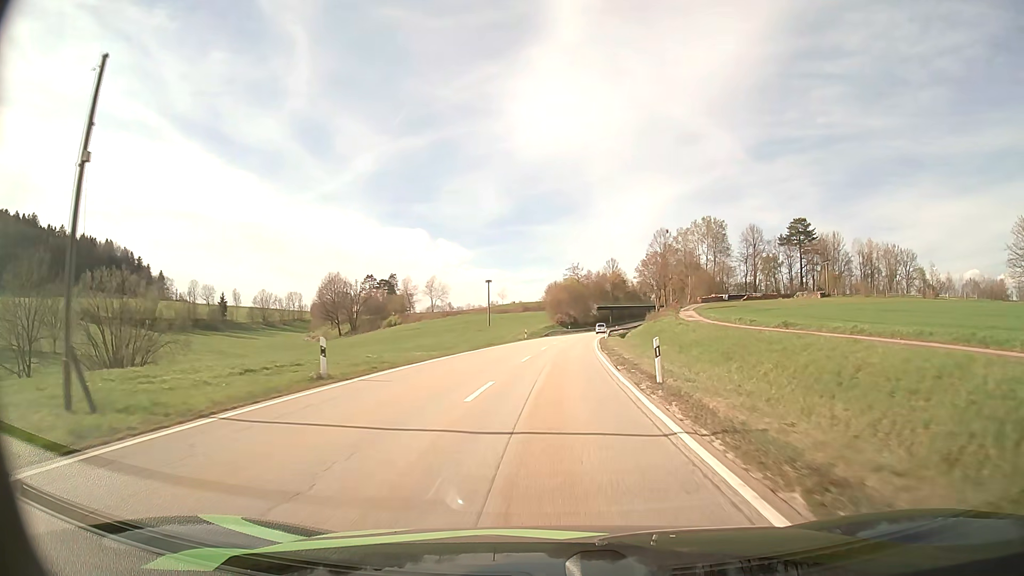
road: secondary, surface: asphalt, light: Day
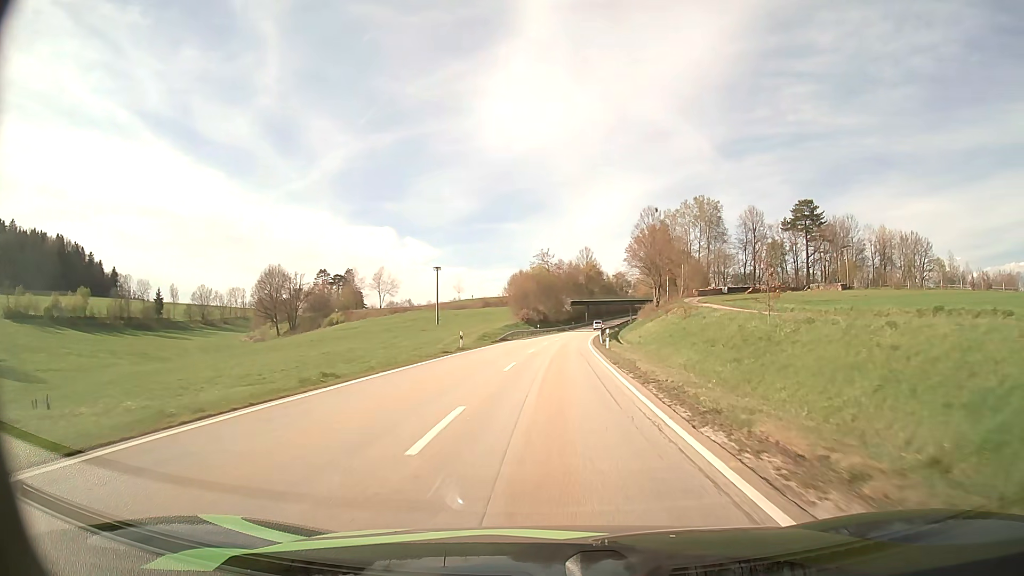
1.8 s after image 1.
(+0.7, +30.5) m; +3°
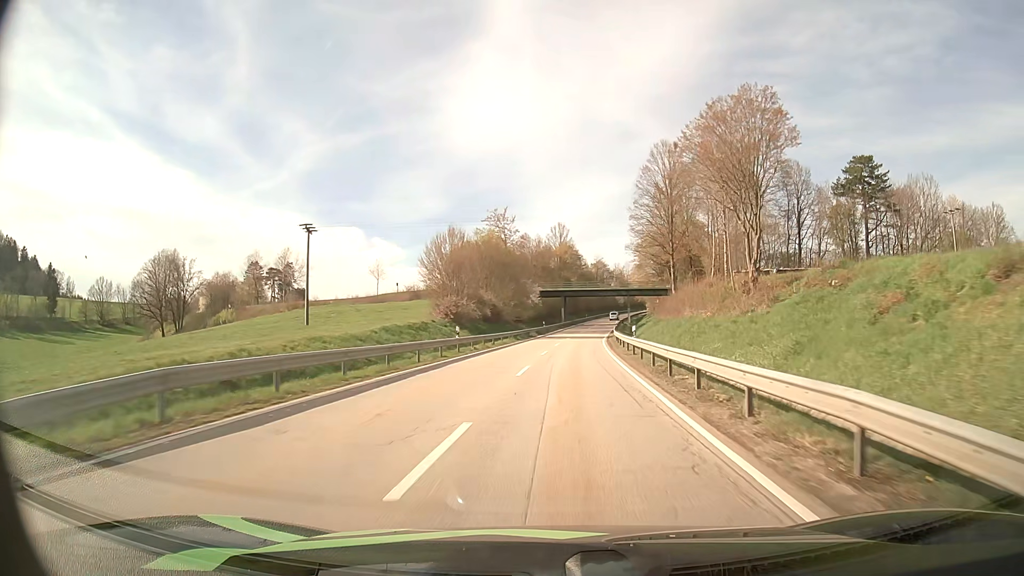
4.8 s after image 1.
(+1.5, +53.7) m; +3°
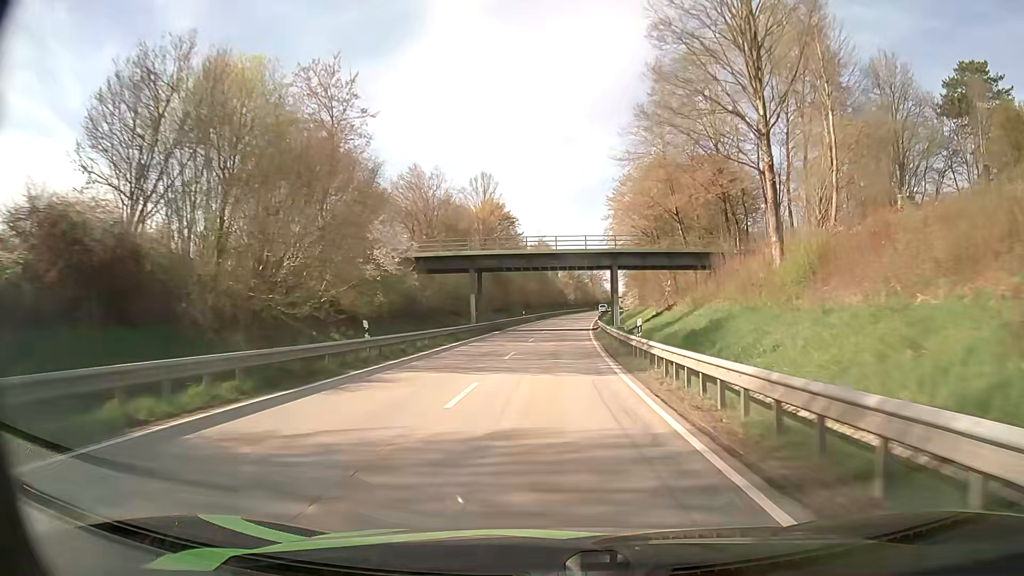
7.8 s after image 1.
(+3.1, +59.0) m; +5°
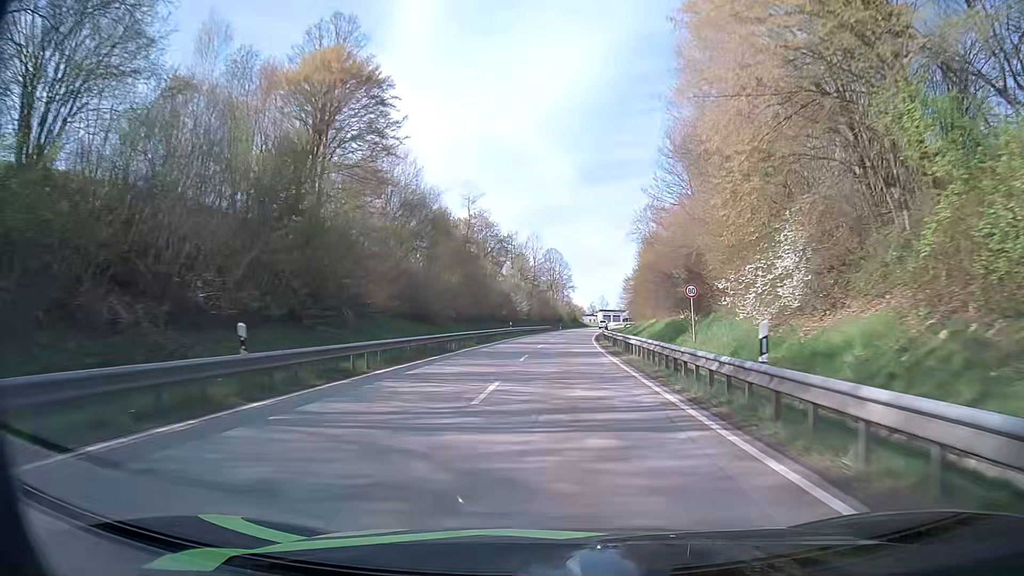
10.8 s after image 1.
(+1.5, +62.2) m; +3°
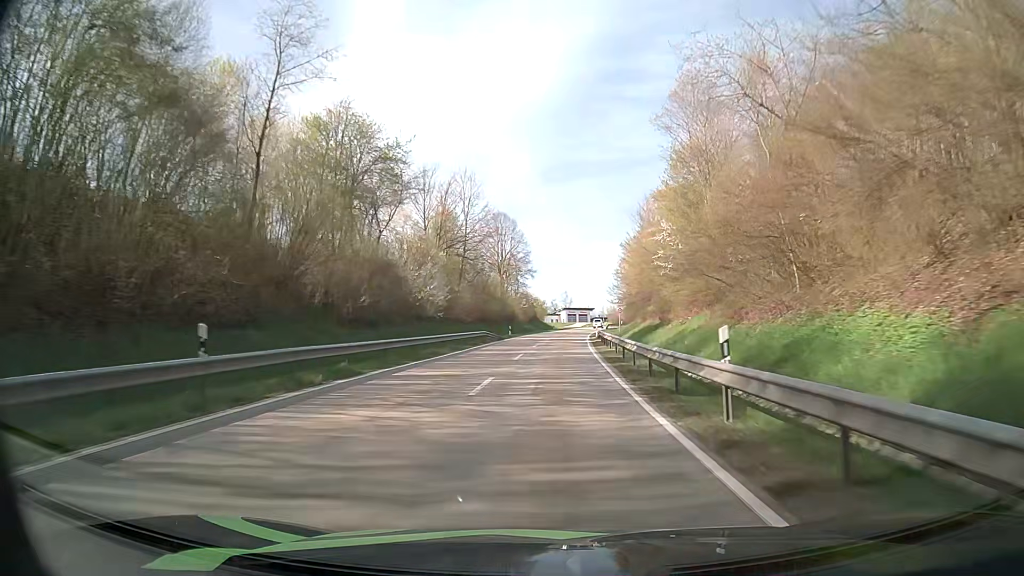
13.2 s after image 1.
(+2.7, +48.8) m; +5°
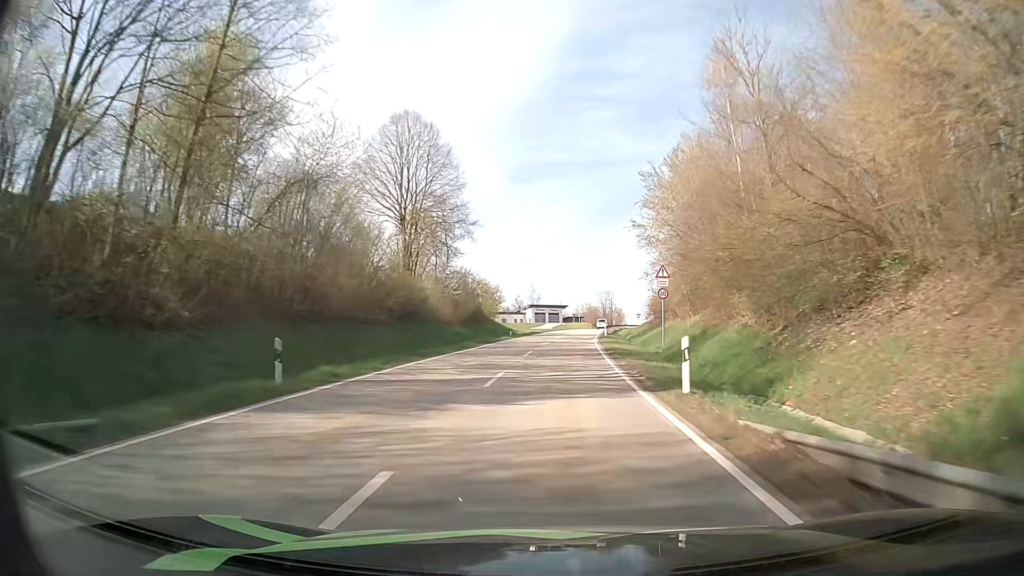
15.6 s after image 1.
(+1.3, +49.0) m; +3°
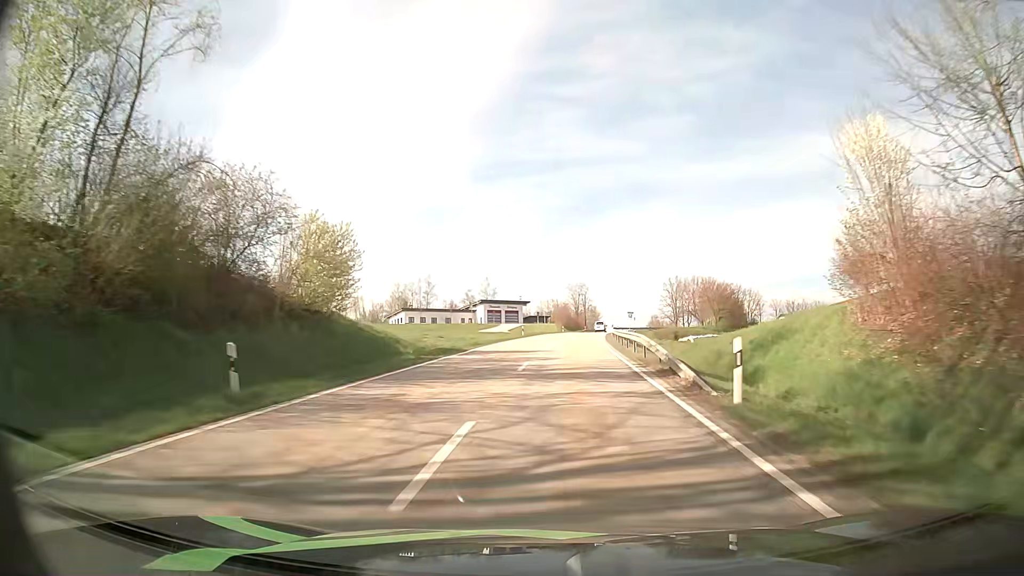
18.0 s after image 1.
(+0.9, +46.3) m; +2°
(0, +10) (0, +20) (+1, +30) (+2, +40) (+3, +50) (+4, +60) (+5, +70) (+6, +80) (+7, +90) (+8, +100) m
